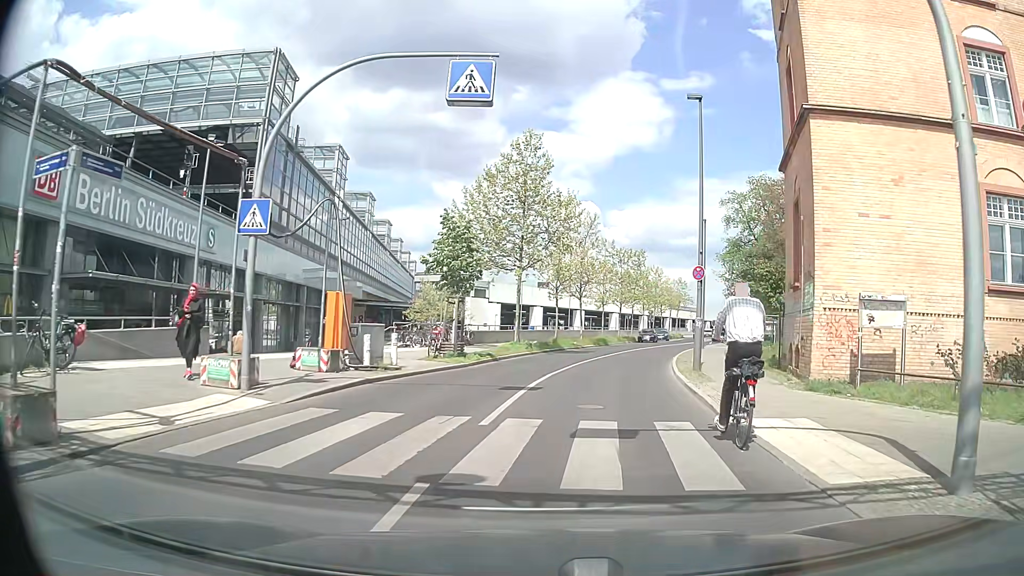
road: unclassified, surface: asphalt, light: Day
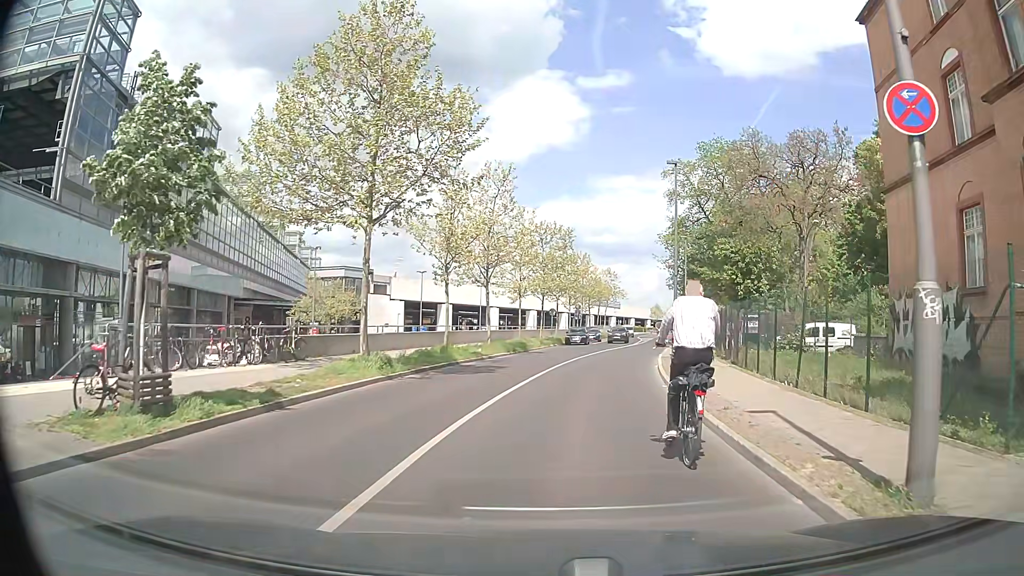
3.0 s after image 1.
(+0.9, +15.2) m; +5°
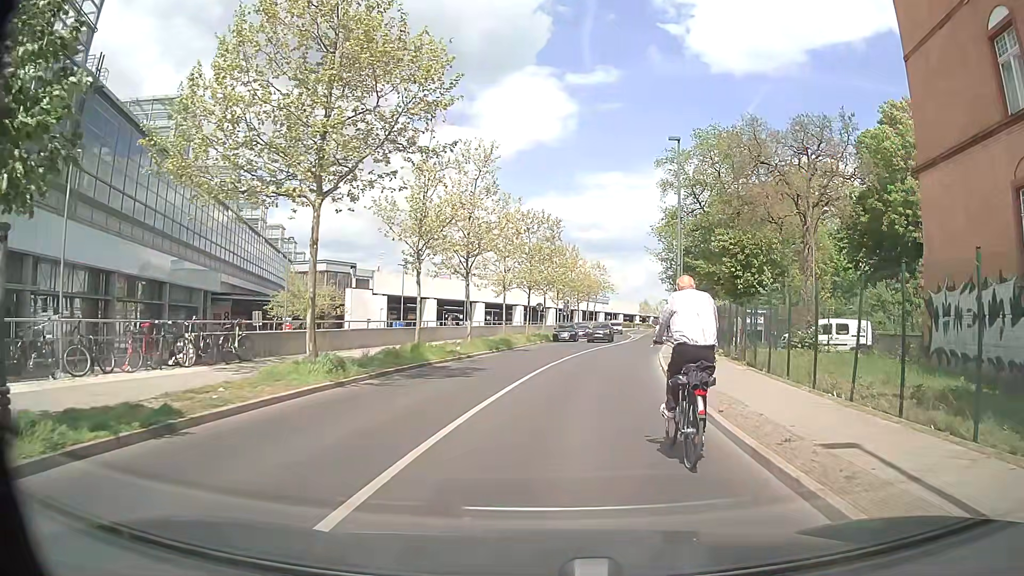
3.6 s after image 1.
(+0.1, +3.3) m; +3°
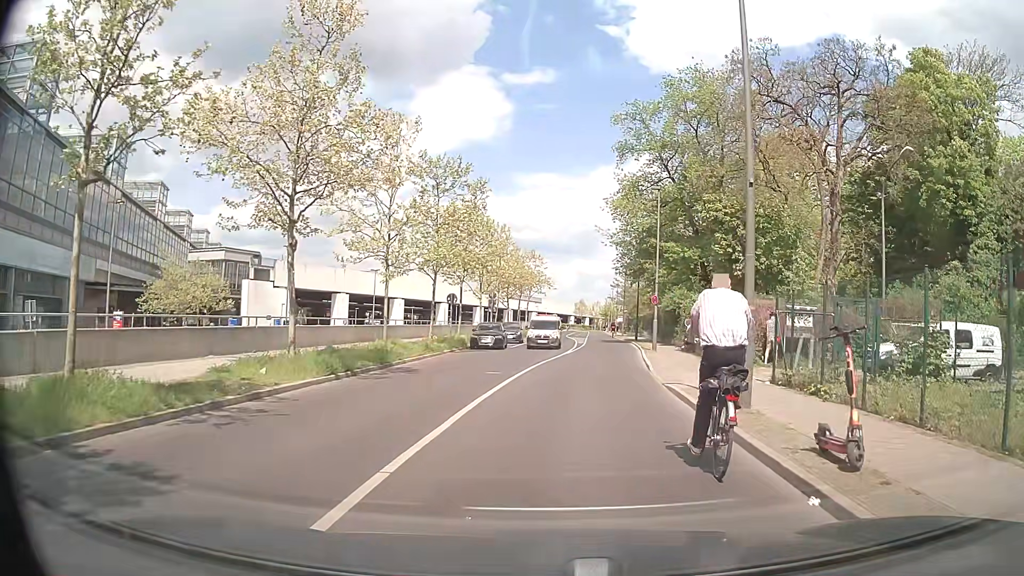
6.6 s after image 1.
(+0.5, +14.9) m; +6°
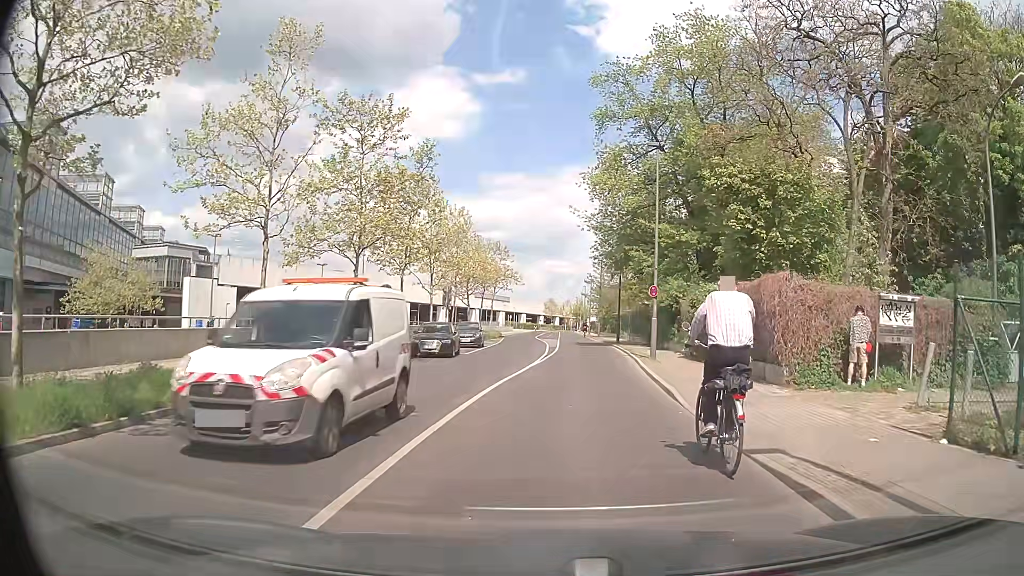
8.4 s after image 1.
(+0.2, +8.5) m; +2°
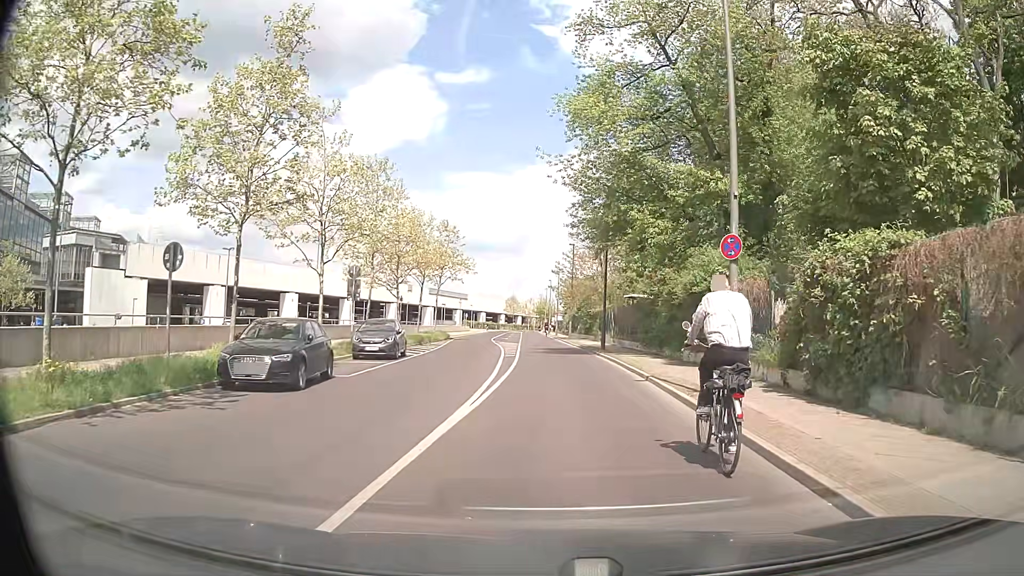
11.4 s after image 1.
(+0.3, +14.3) m; +3°
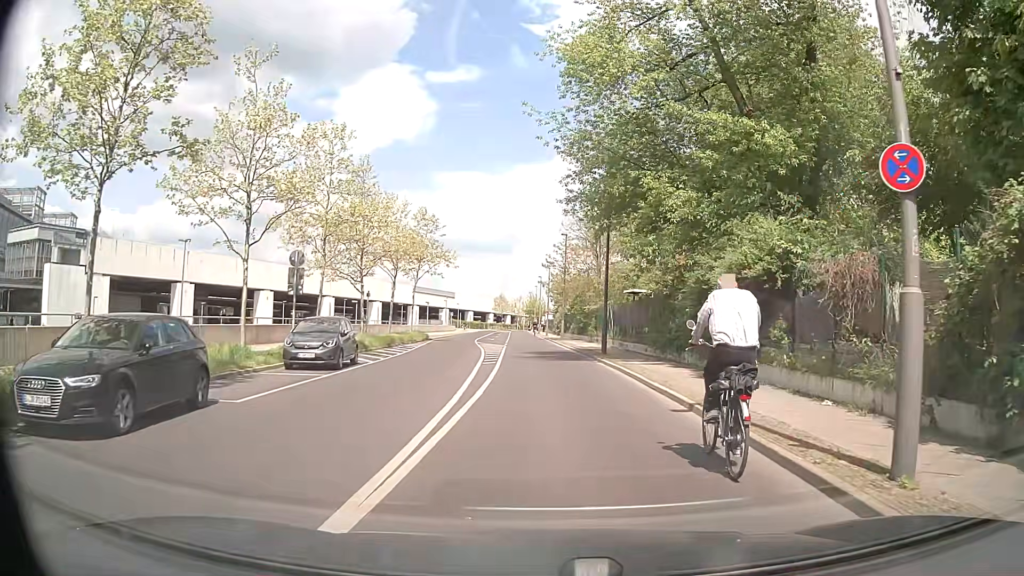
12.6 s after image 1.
(0.0, +6.0) m; 0°
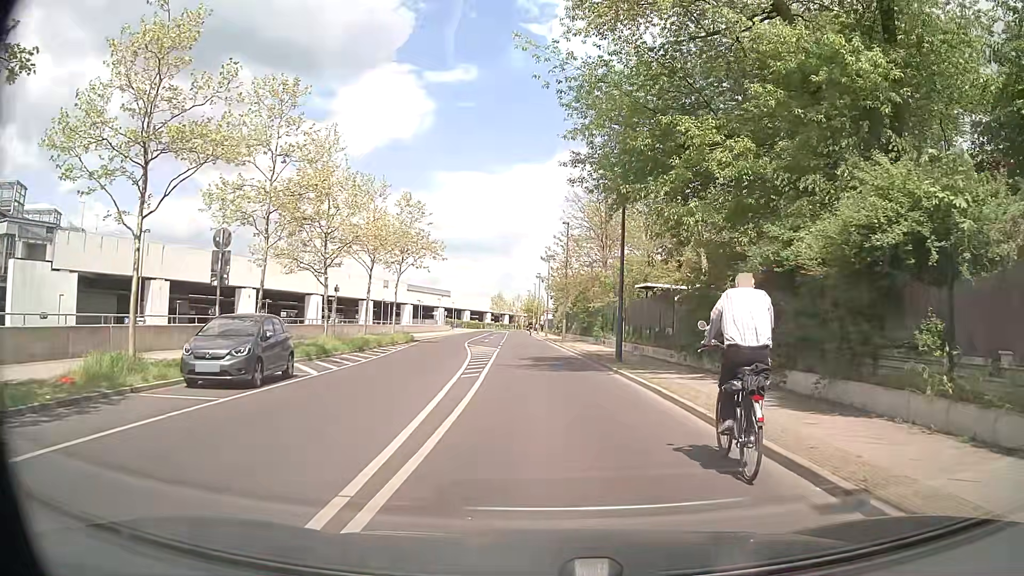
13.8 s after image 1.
(0.0, +5.8) m; +1°
